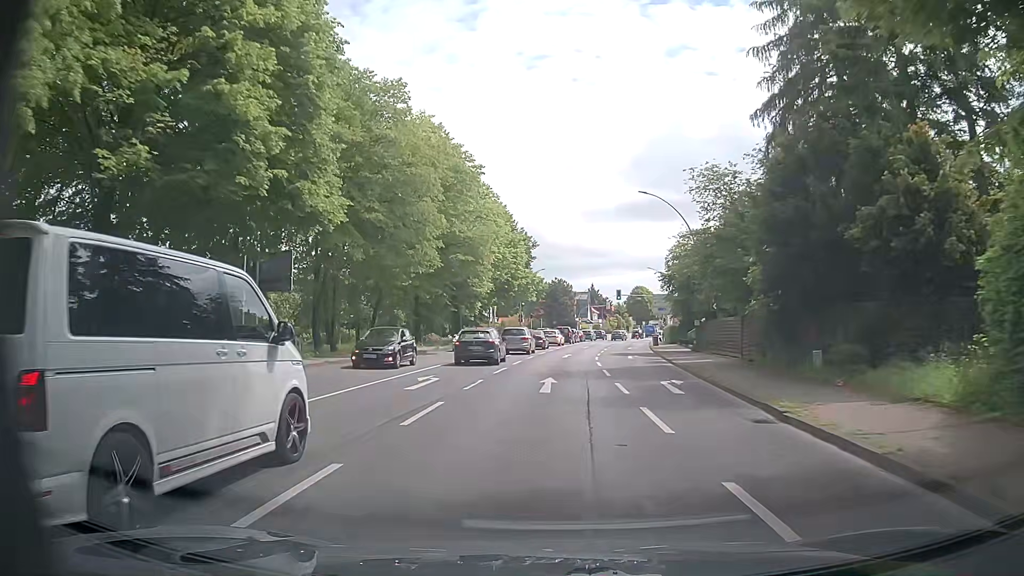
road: primary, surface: asphalt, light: Day
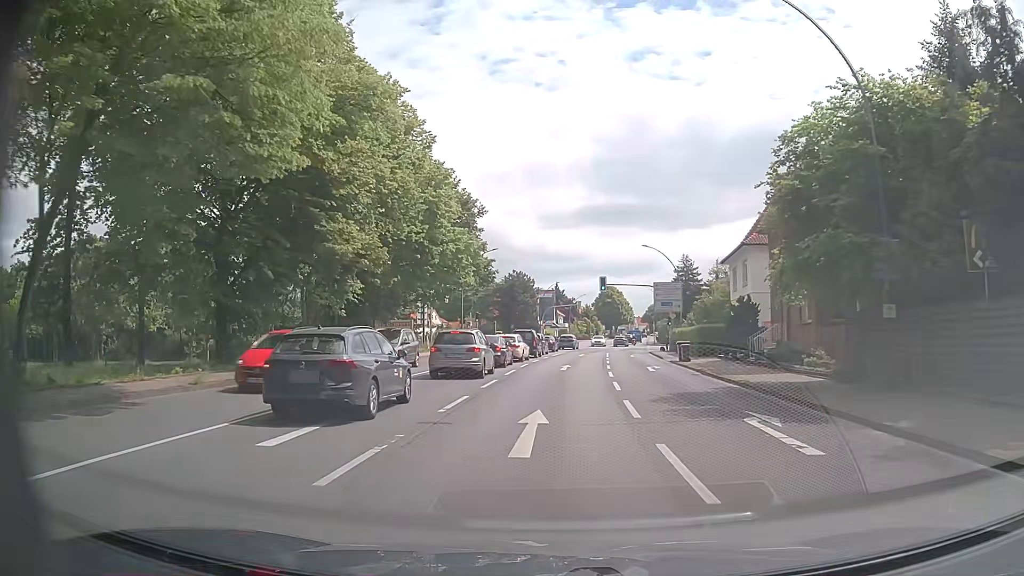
(+0.4, +27.4) m; +2°
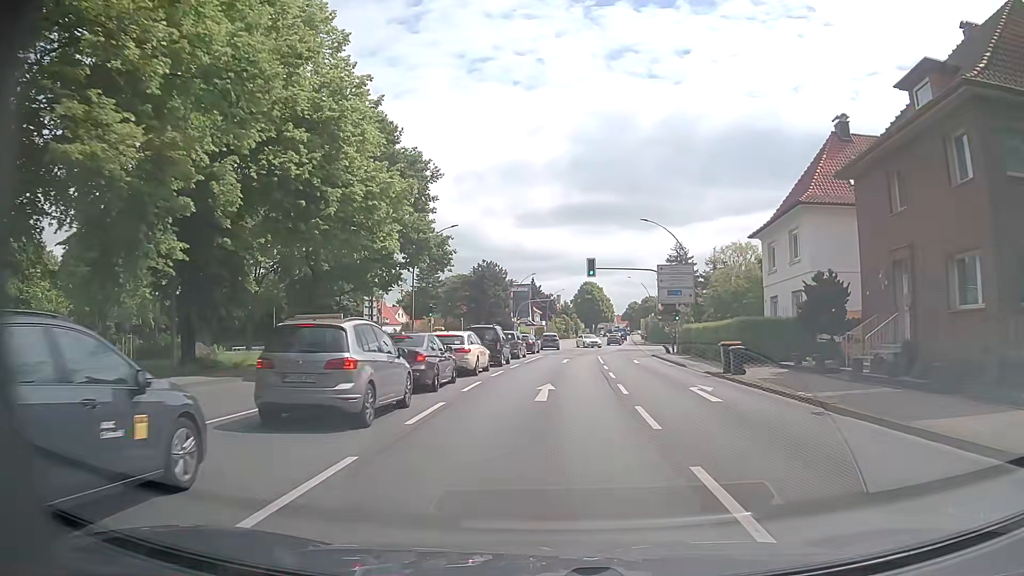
(+0.3, +13.9) m; +2°
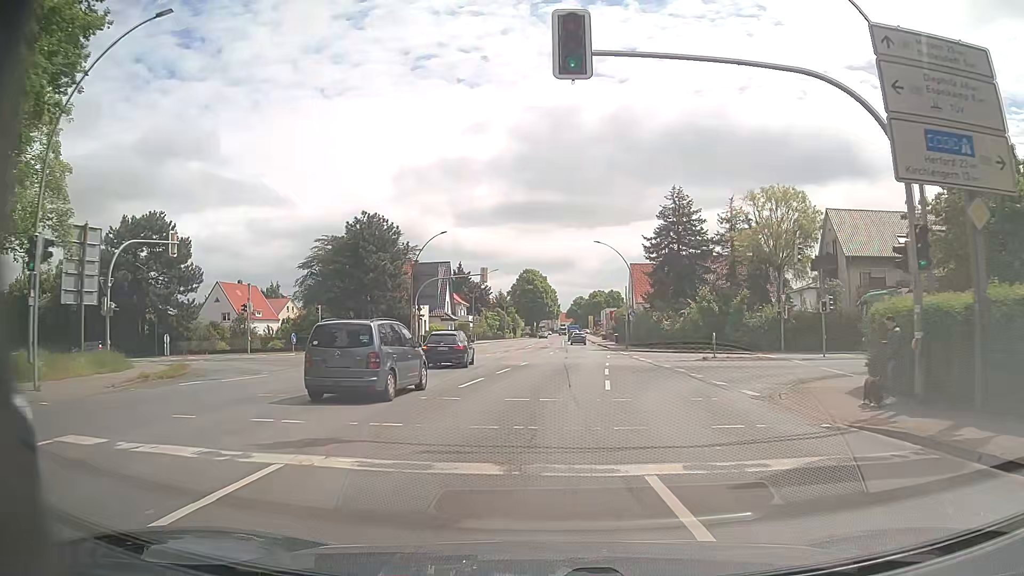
(+1.9, +37.7) m; +6°
(0, +10) (+1, +20) (+1, +30) (+2, +40) (+2, +50) (+3, +60) (+3, +70) (+3, +80) (+3, +90) (+4, +100) m
